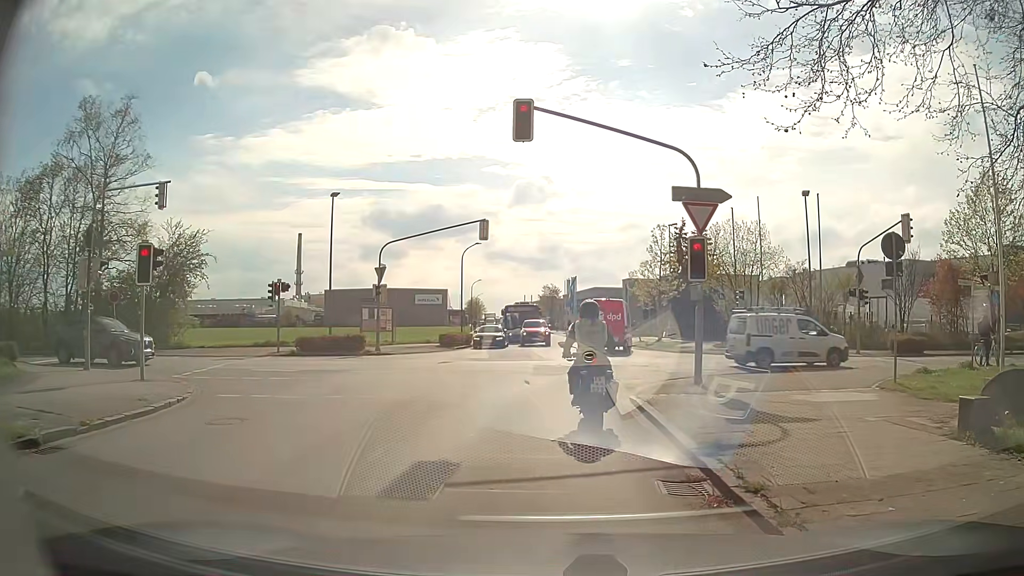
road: residential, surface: asphalt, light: Day
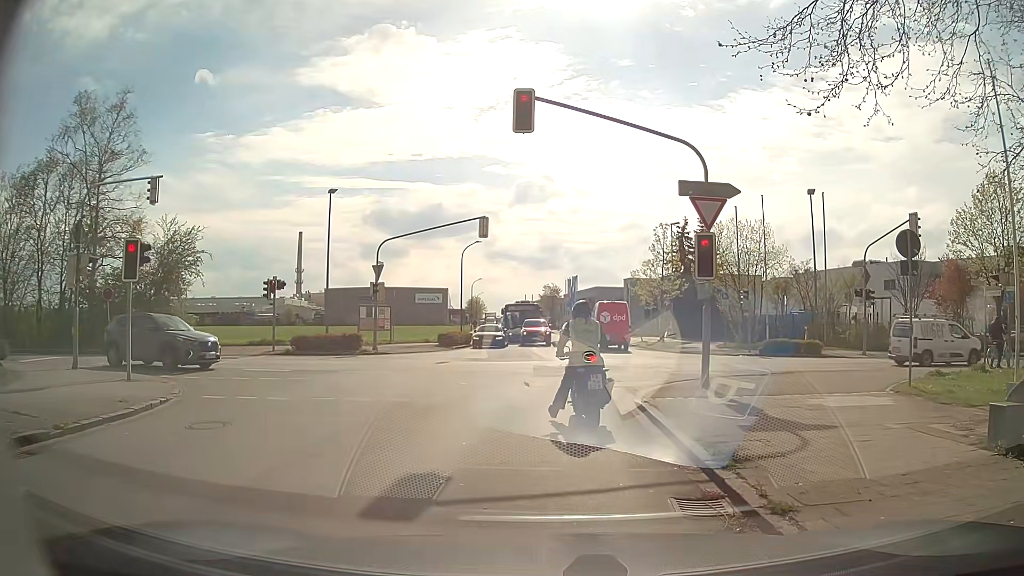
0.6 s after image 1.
(0.0, +0.6) m; 0°
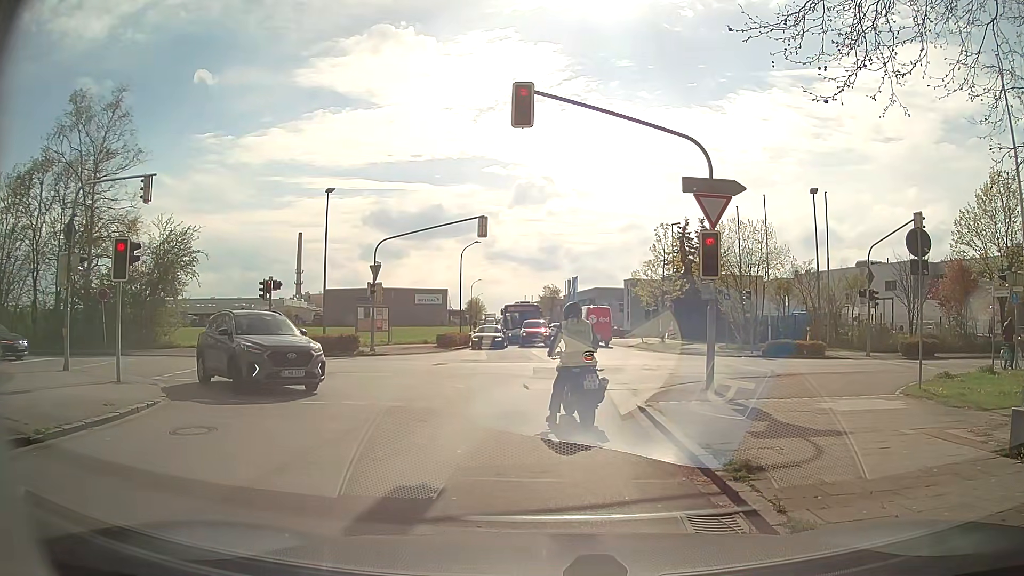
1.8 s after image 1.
(0.0, +0.4) m; 0°
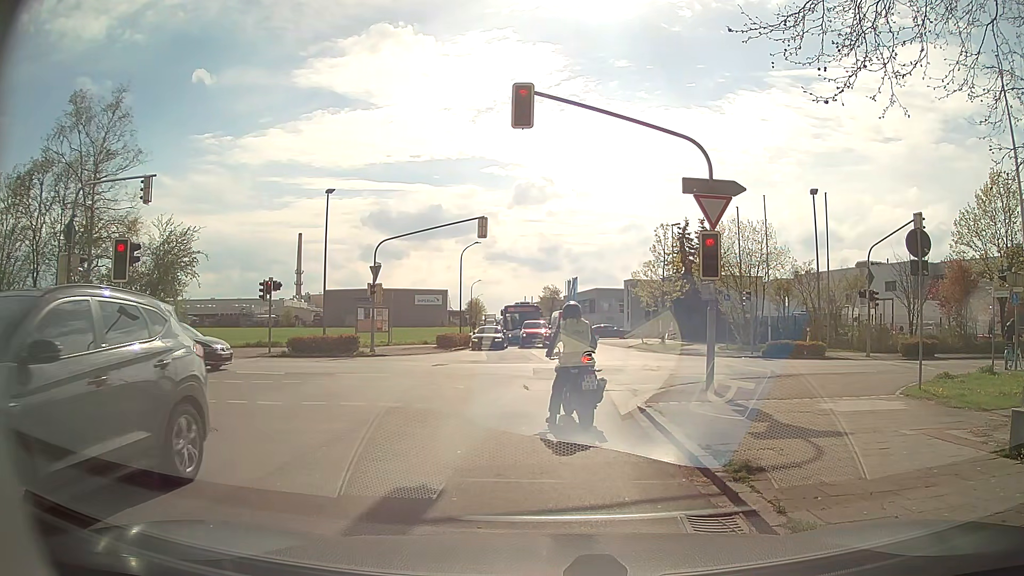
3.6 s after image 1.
(0.0, +0.1) m; 0°
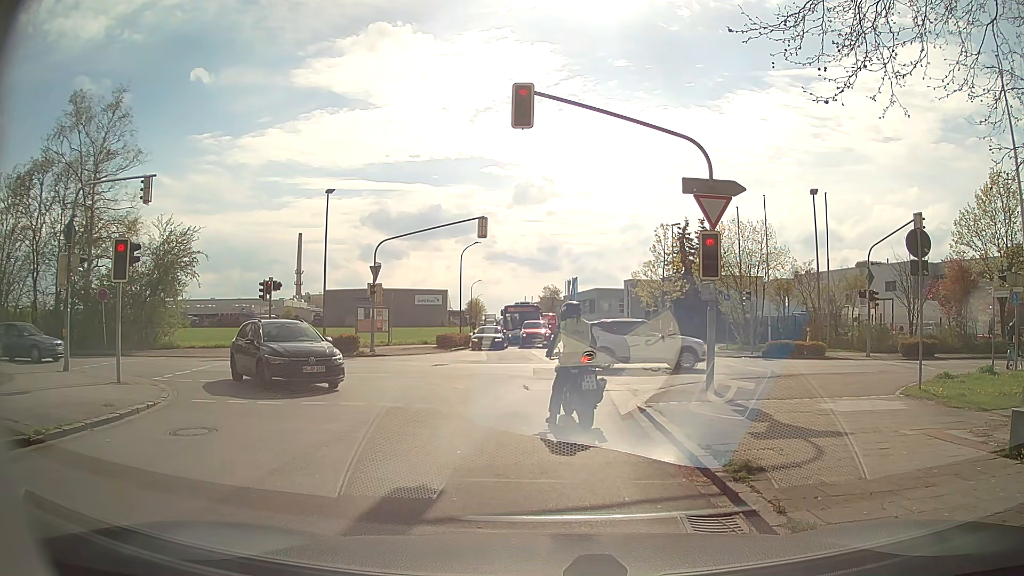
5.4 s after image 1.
(0.0, 0.0) m; 0°
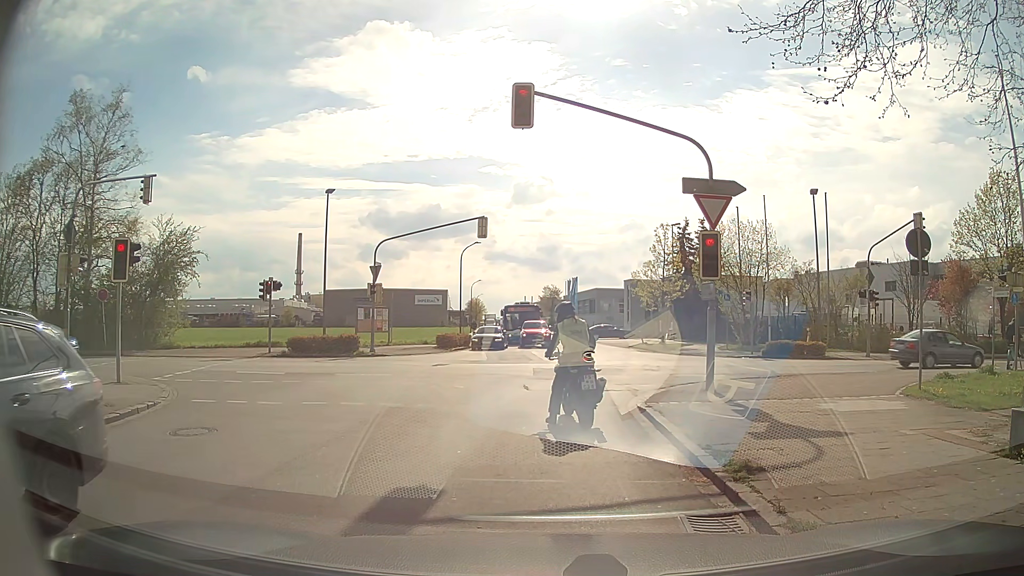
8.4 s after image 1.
(0.0, 0.0) m; 0°
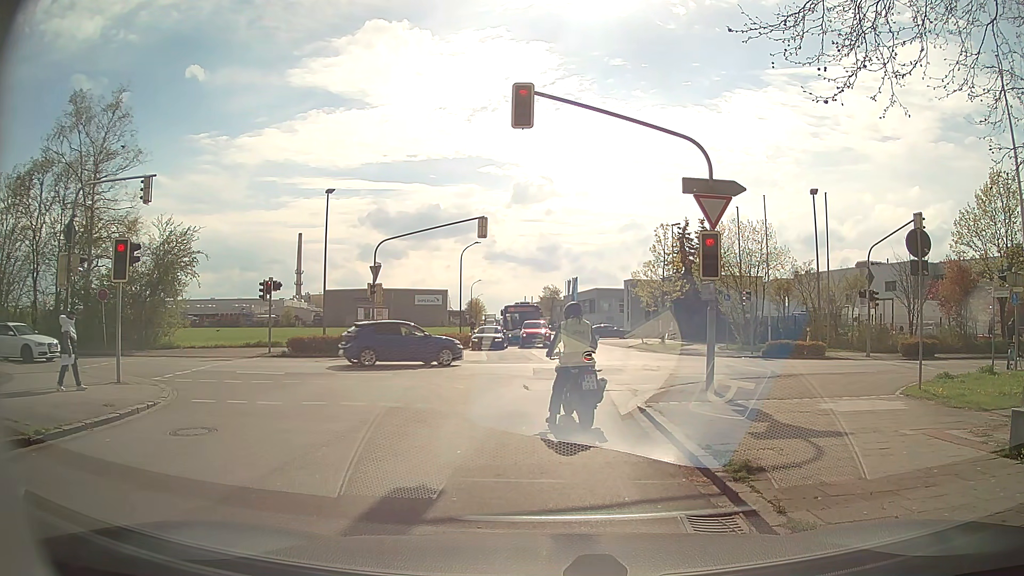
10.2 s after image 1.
(0.0, 0.0) m; 0°
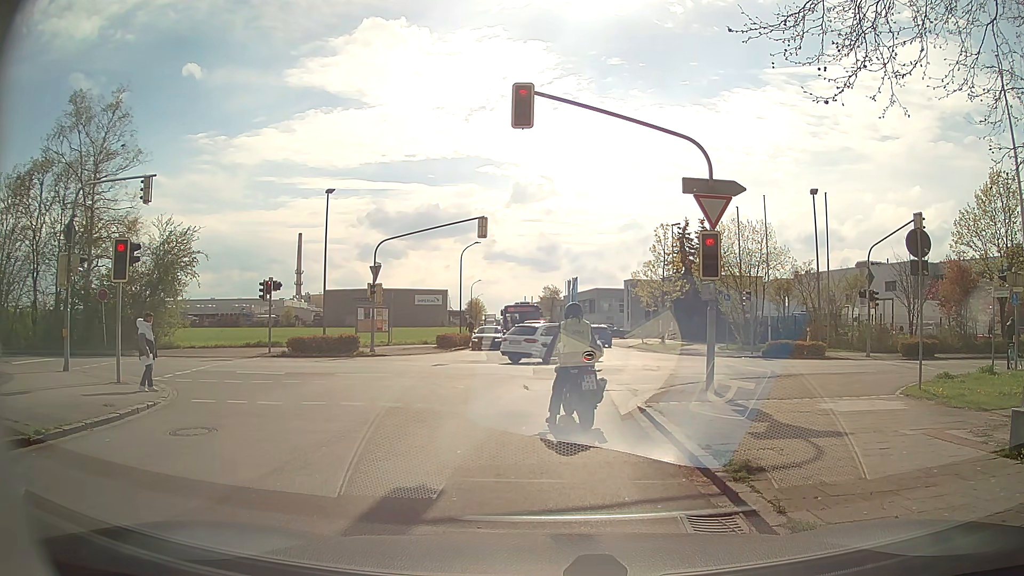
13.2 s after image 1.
(0.0, 0.0) m; 0°
